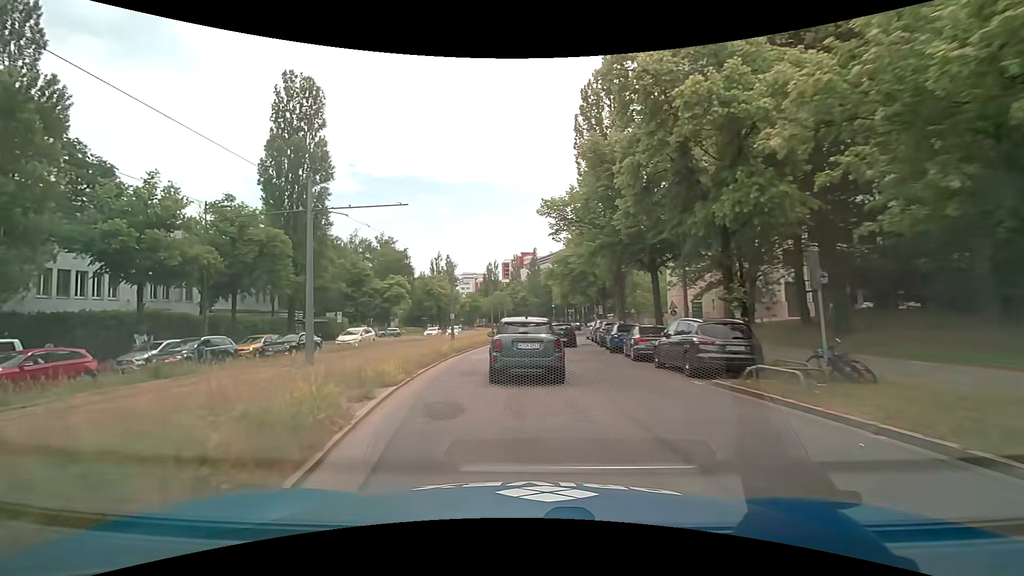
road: secondary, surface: asphalt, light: Day
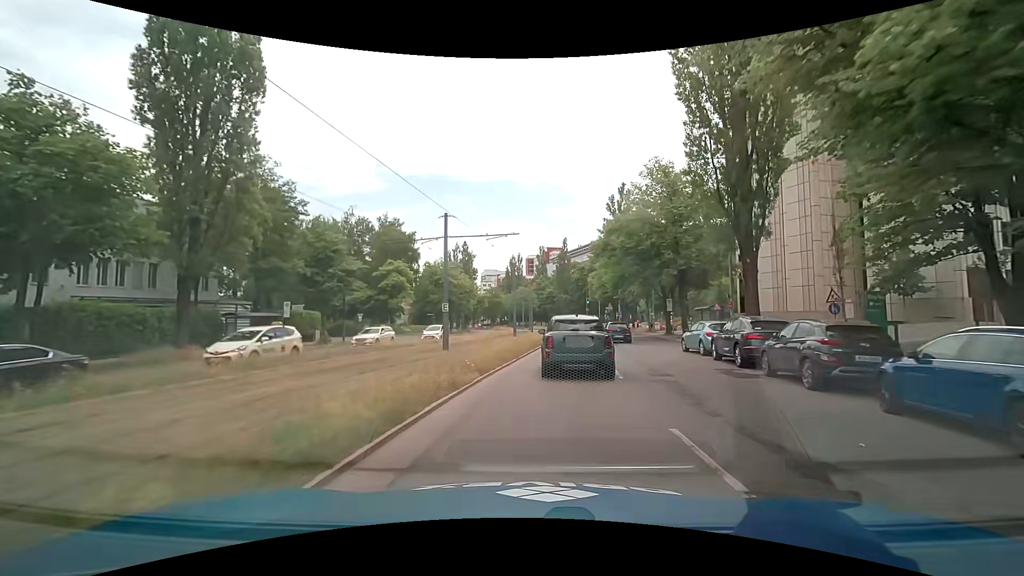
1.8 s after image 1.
(-1.5, +19.0) m; -4°
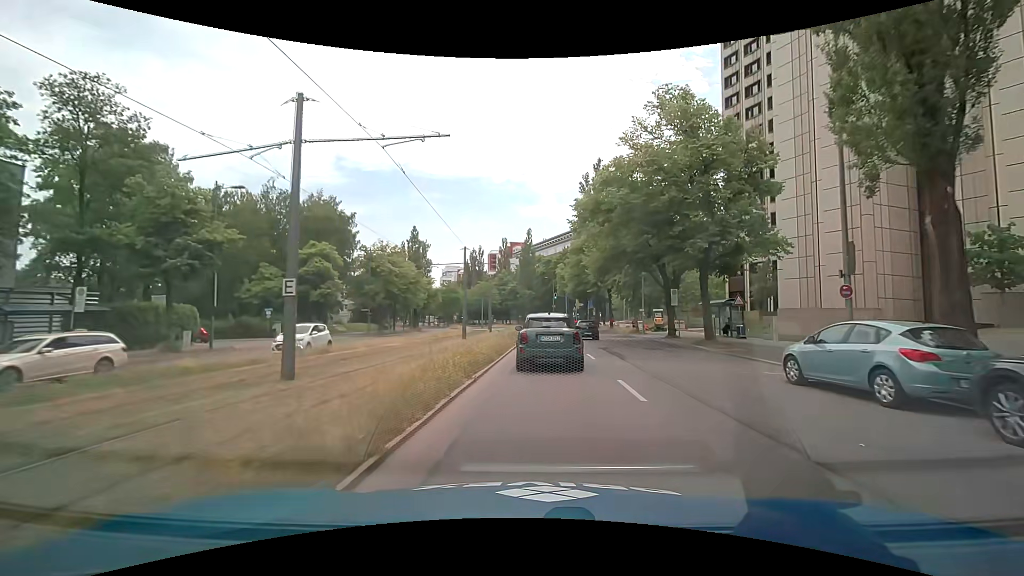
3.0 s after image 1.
(+0.6, +13.2) m; +5°
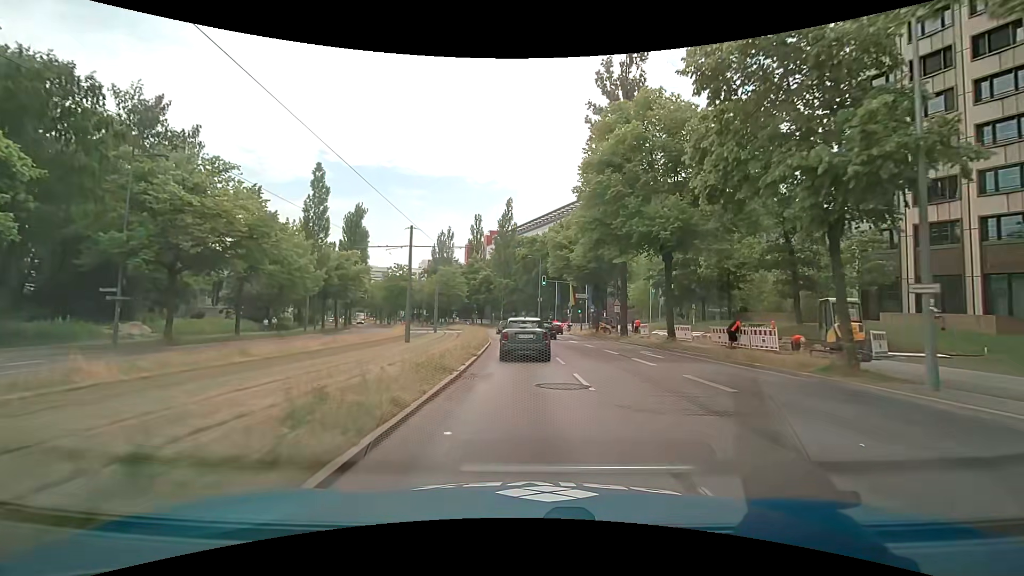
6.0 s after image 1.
(+1.0, +34.3) m; +2°
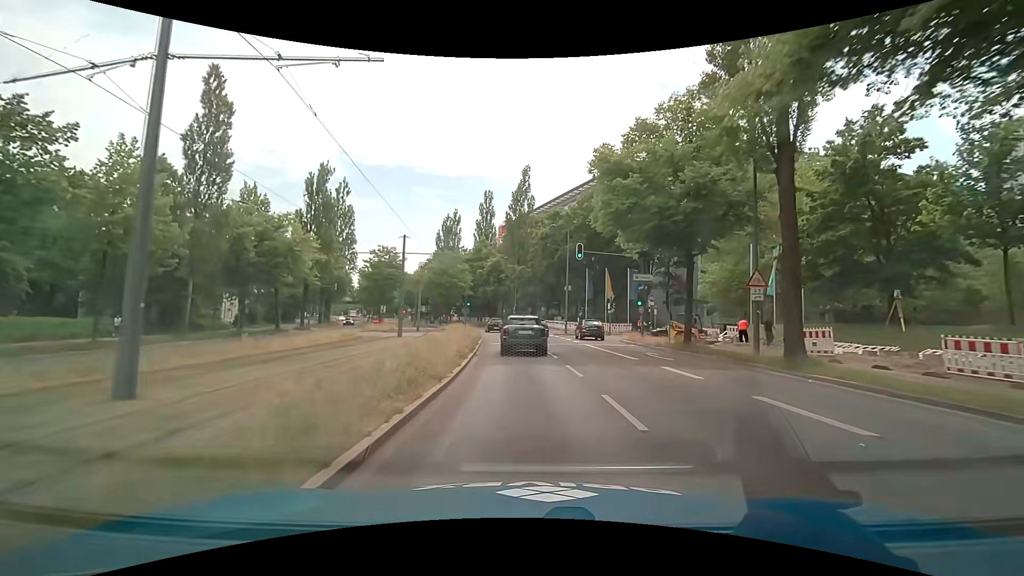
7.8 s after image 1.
(-0.3, +22.1) m; -2°
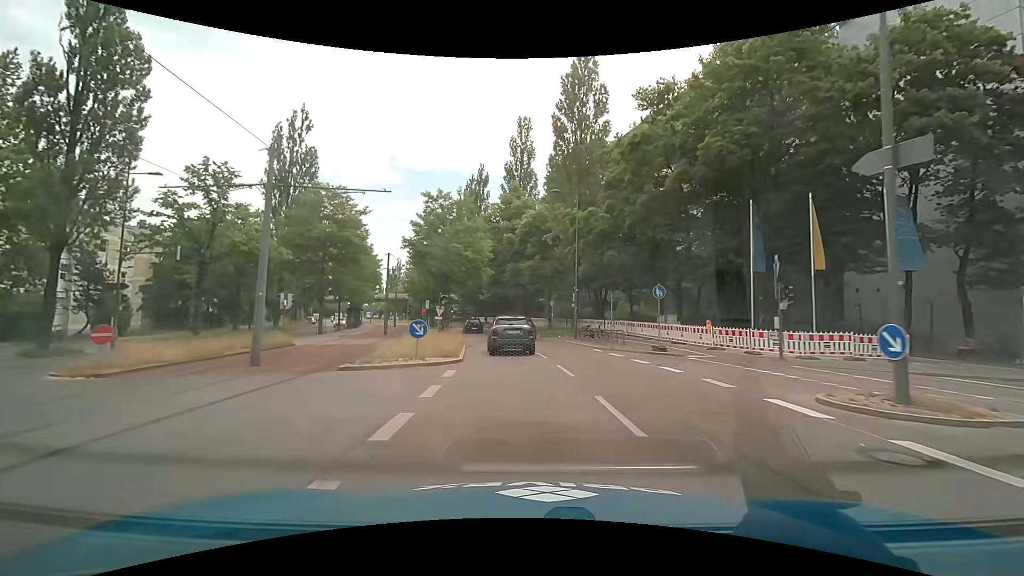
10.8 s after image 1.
(-1.9, +38.5) m; -5°
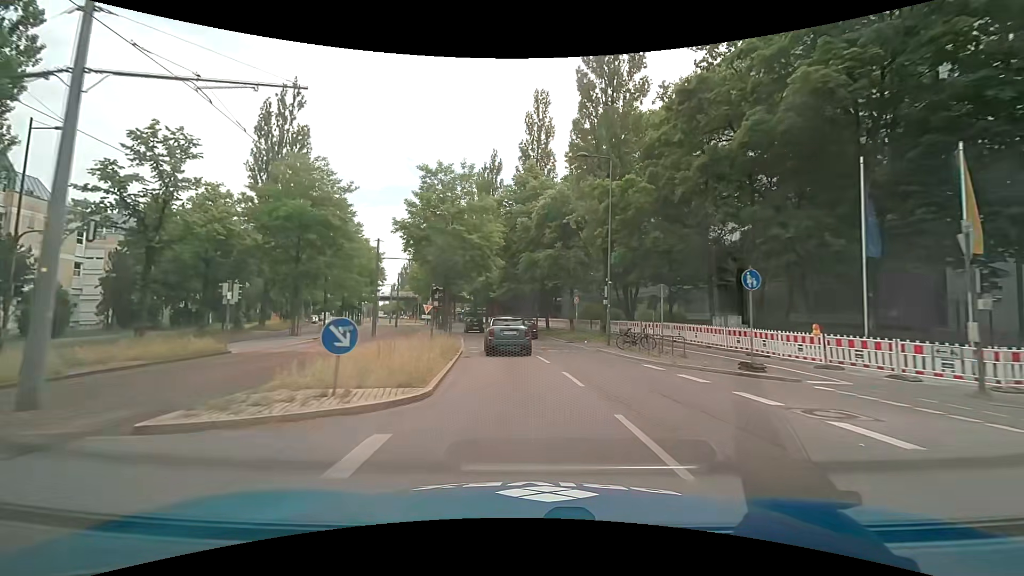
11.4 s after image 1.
(-0.2, +7.7) m; -2°
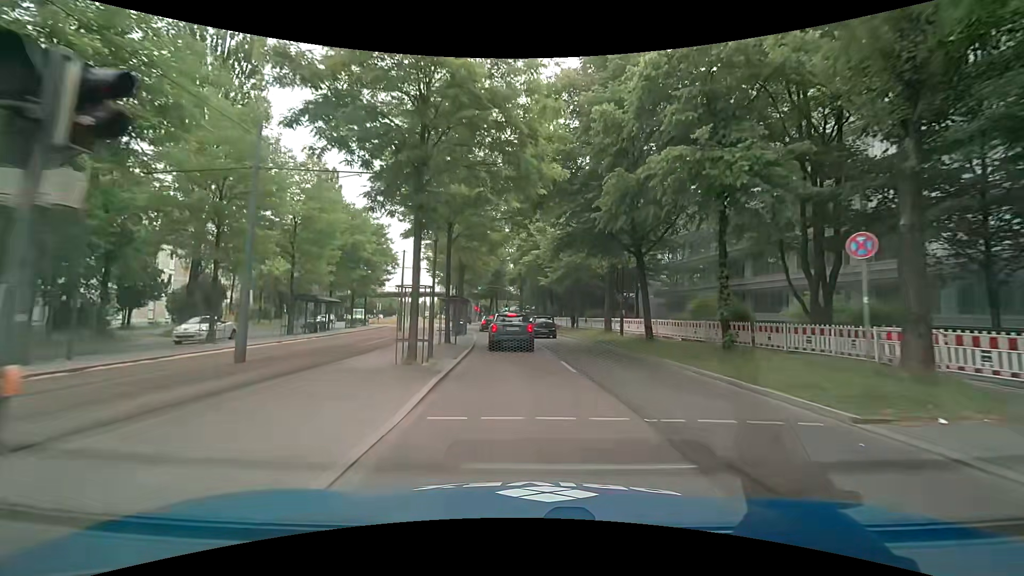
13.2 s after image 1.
(-1.2, +22.4) m; -6°
